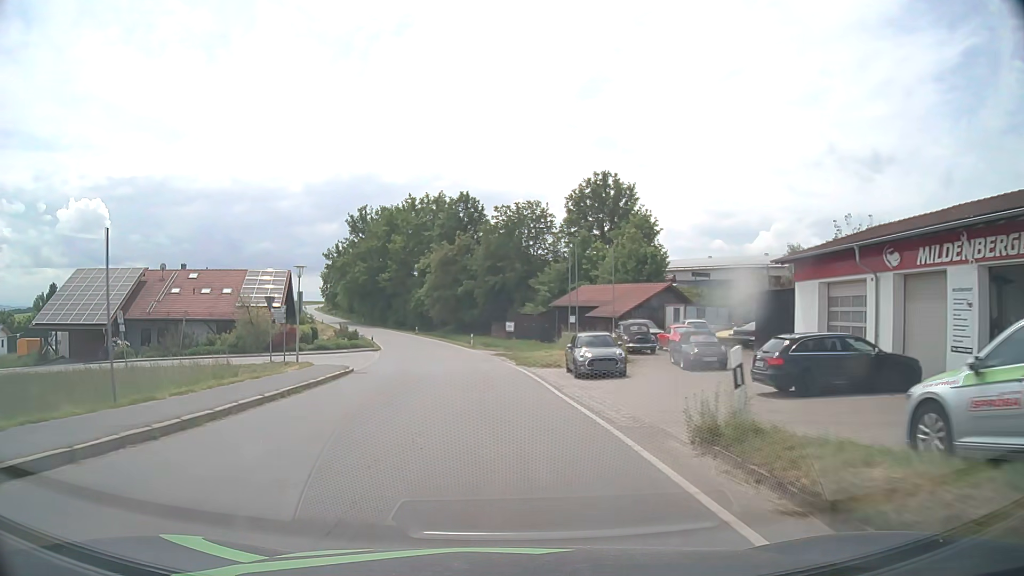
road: tertiary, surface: asphalt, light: Day
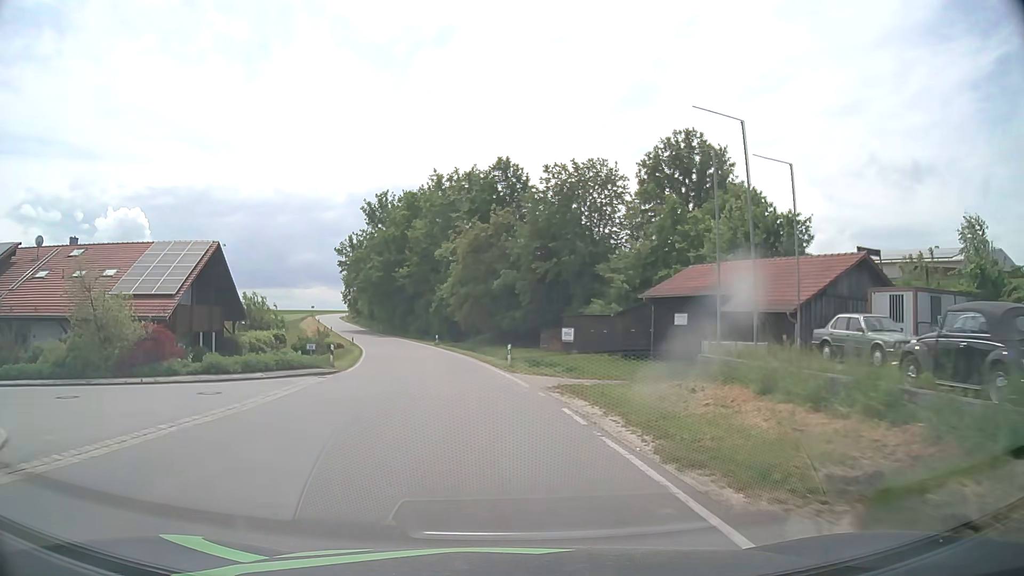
(-0.7, +23.0) m; -4°
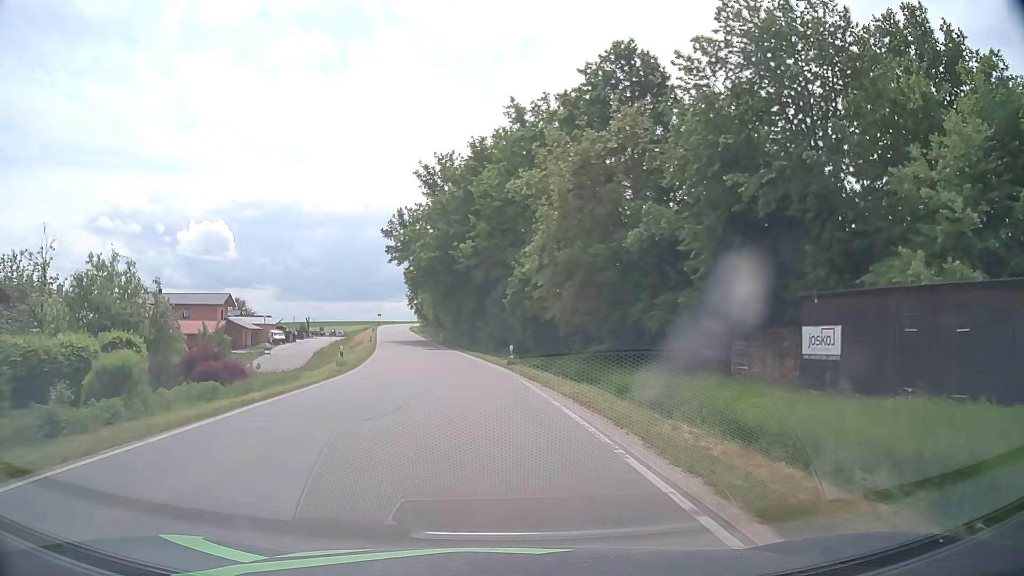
(-2.0, +30.2) m; -8°
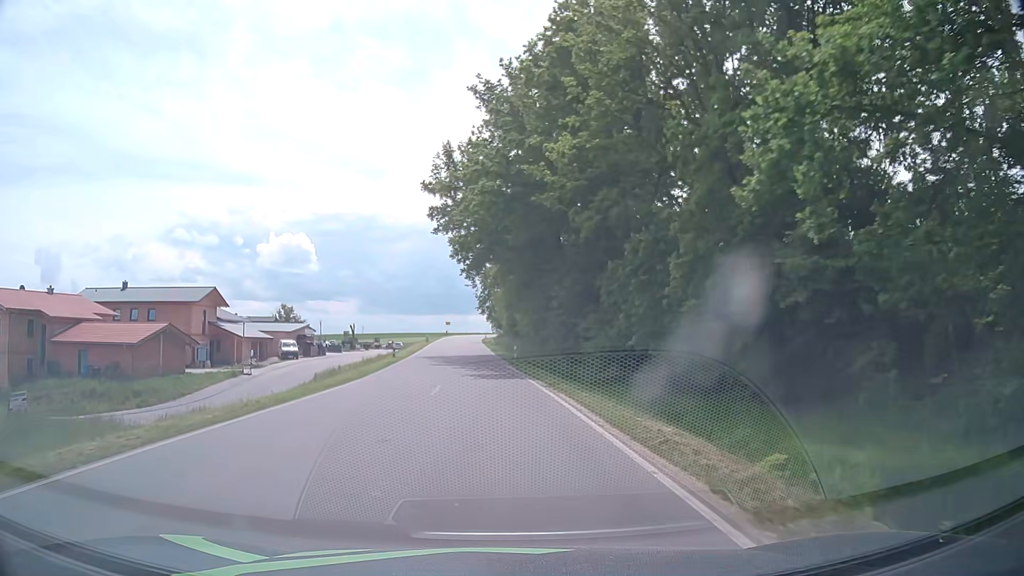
(-1.8, +30.0) m; -7°
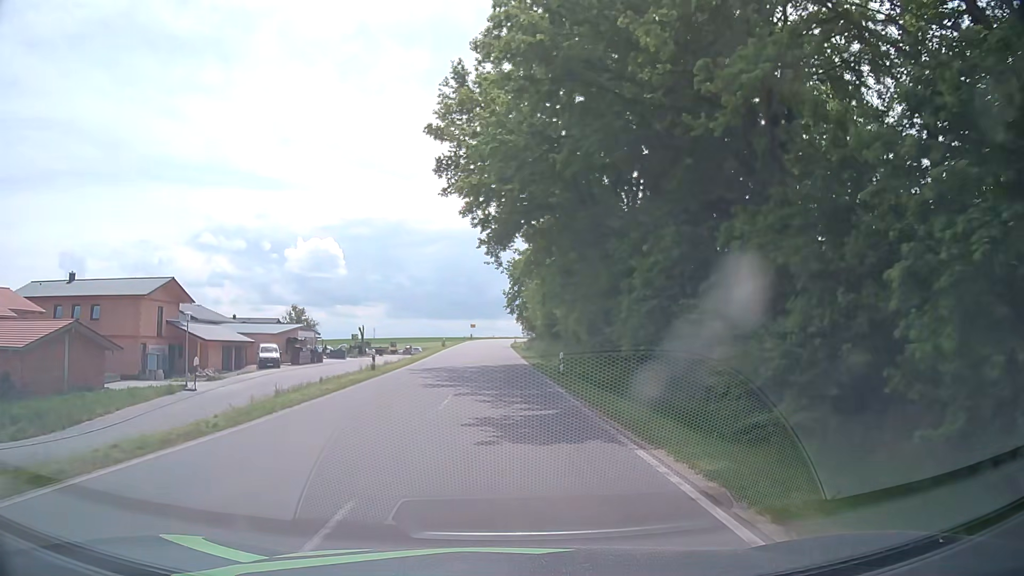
(-0.4, +15.0) m; -2°
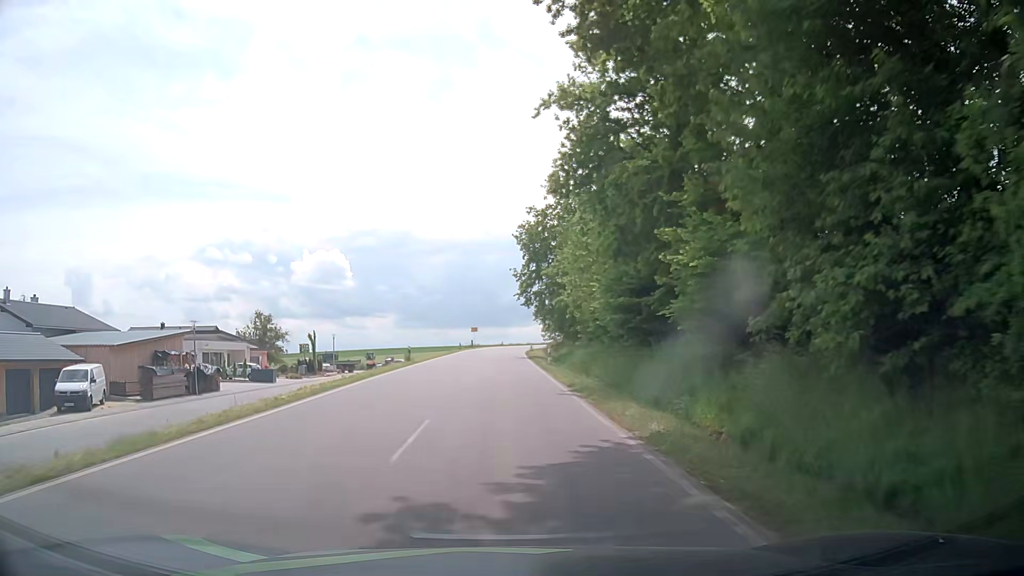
(-0.5, +30.2) m; -2°
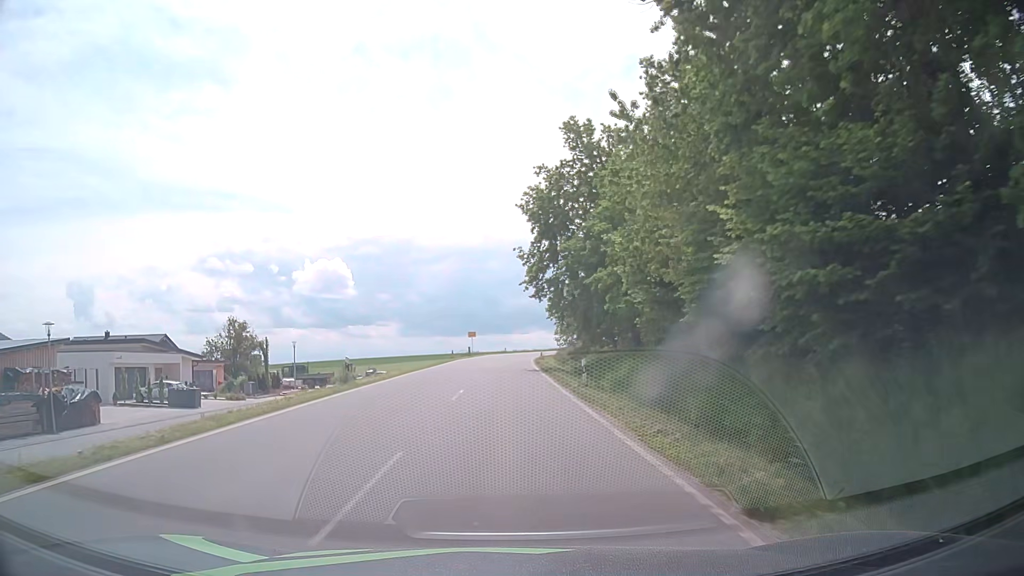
(+0.2, +15.2) m; +1°
